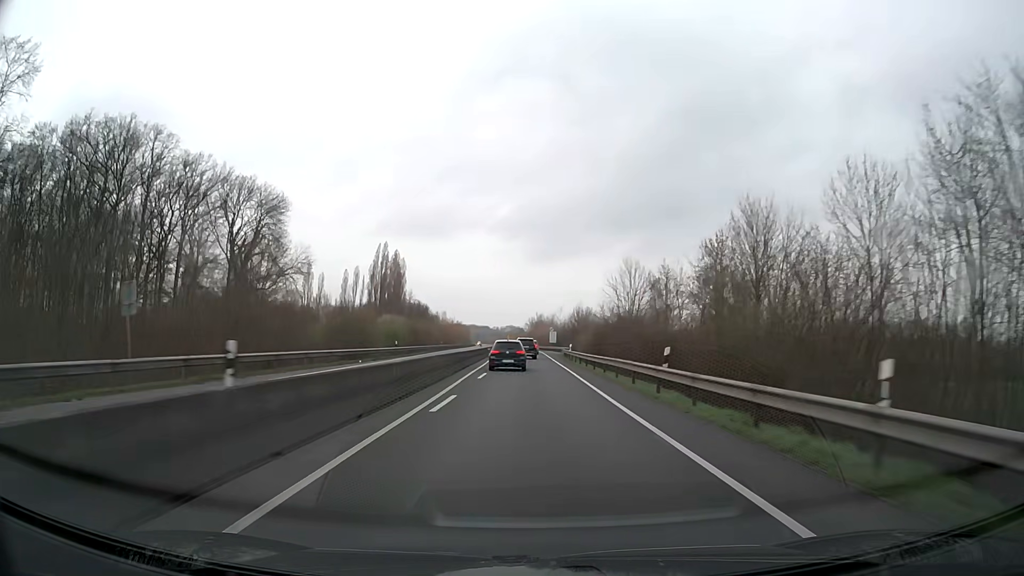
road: trunk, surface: asphalt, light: Day
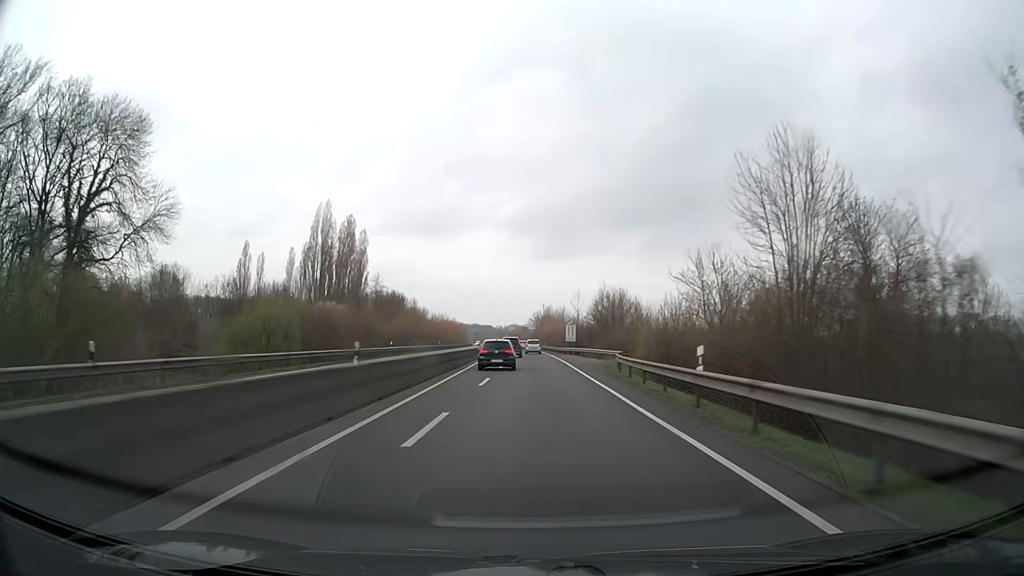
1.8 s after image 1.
(0.0, +41.0) m; 0°
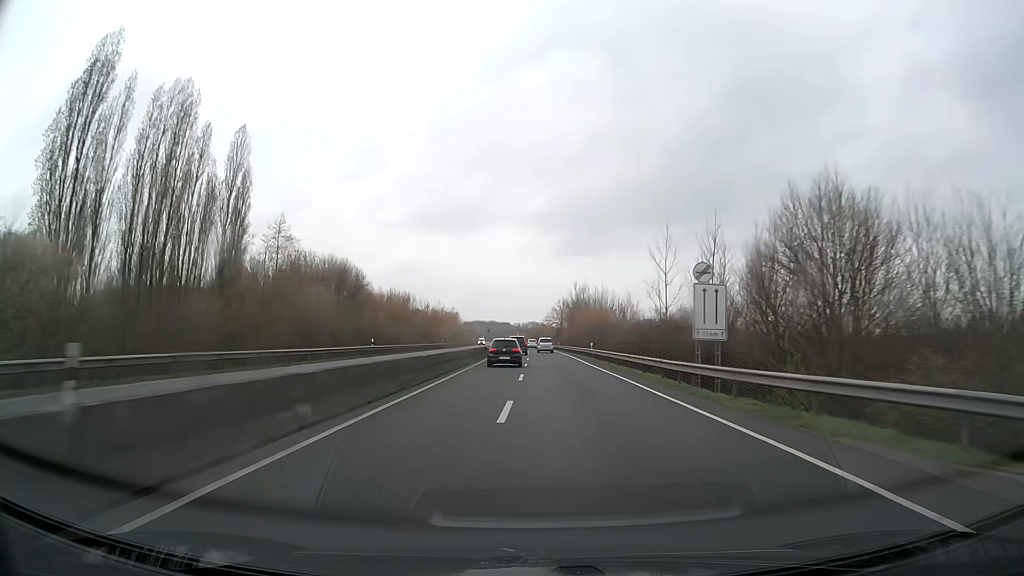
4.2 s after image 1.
(-0.7, +58.1) m; -2°
(0, +10) (0, +20) (0, +30) (0, +40) (-1, +50) (-1, +60) (-1, +70) (-1, +80) (-1, +90) (-2, +100) m
